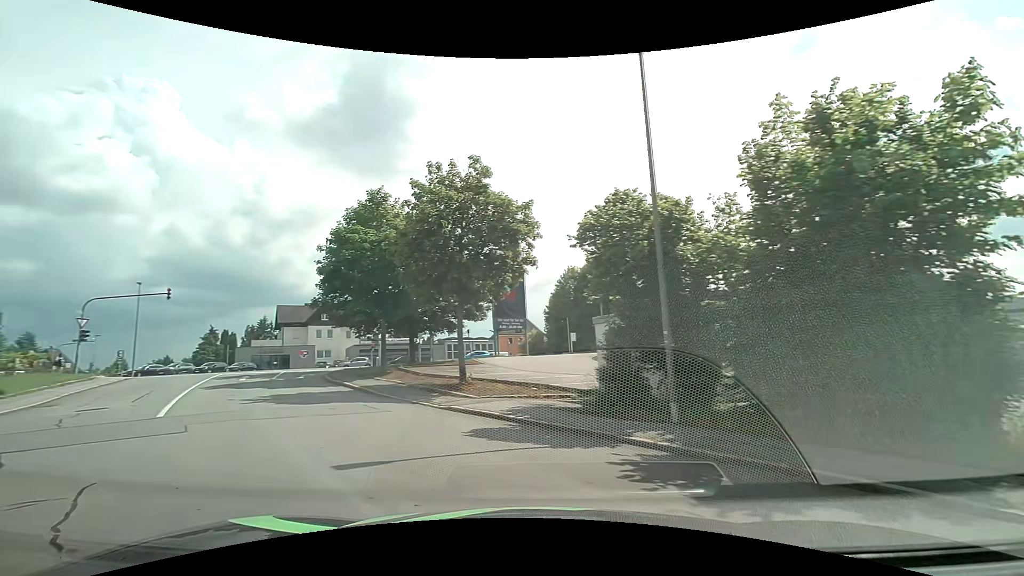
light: Day
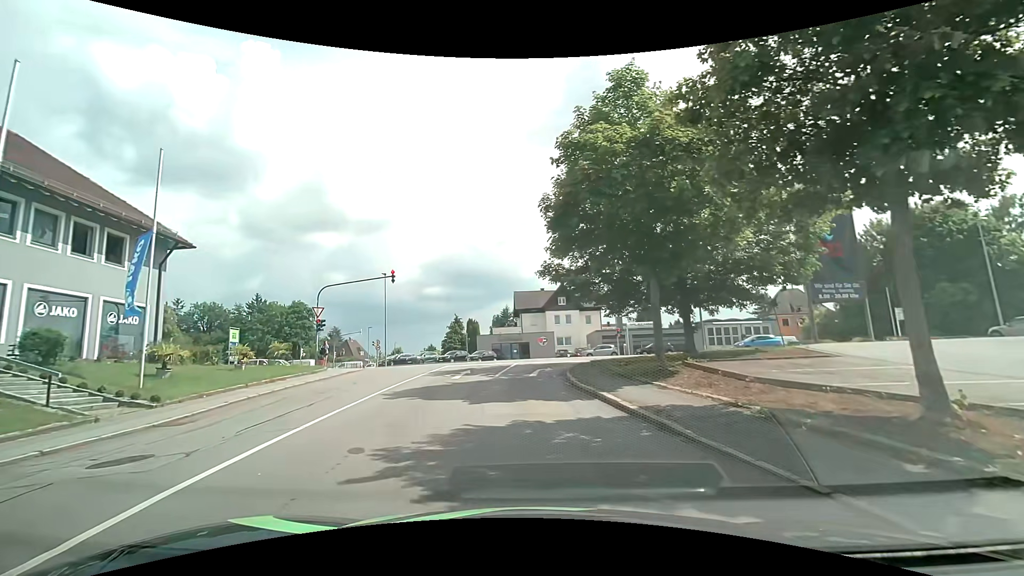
(-3.6, +10.6) m; -28°
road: residential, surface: asphalt
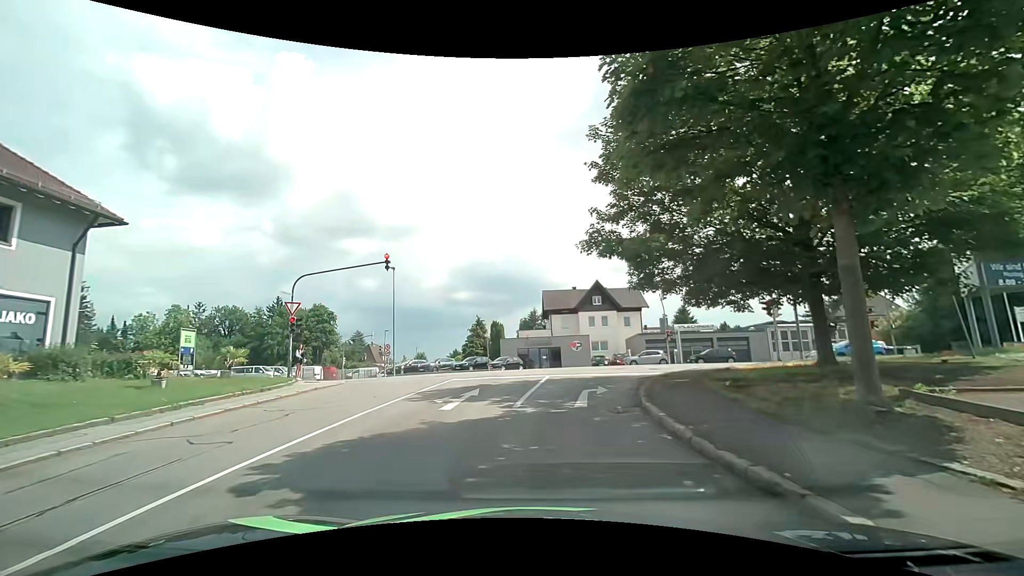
(-0.3, +7.8) m; -2°
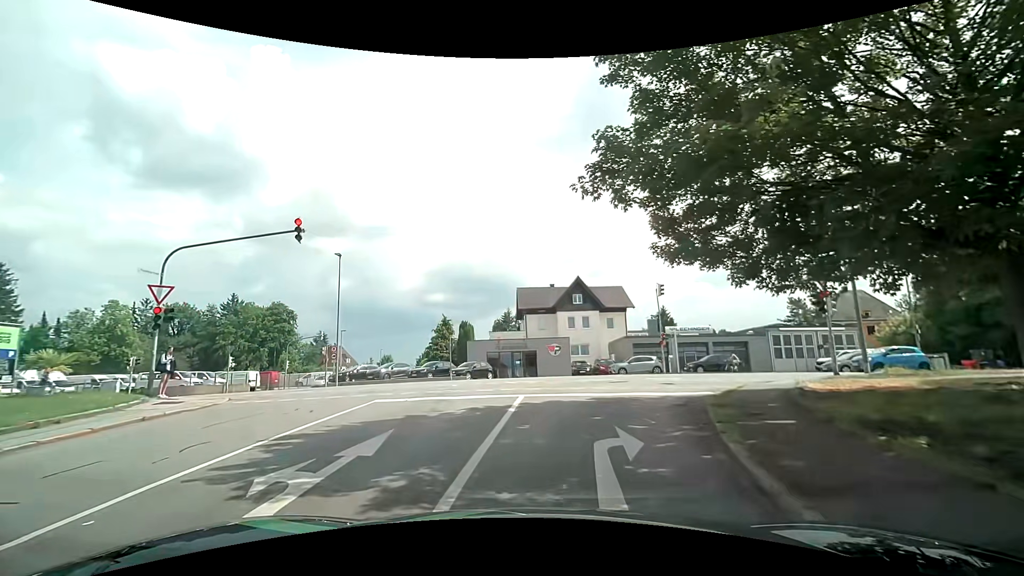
(0.0, +7.1) m; +1°
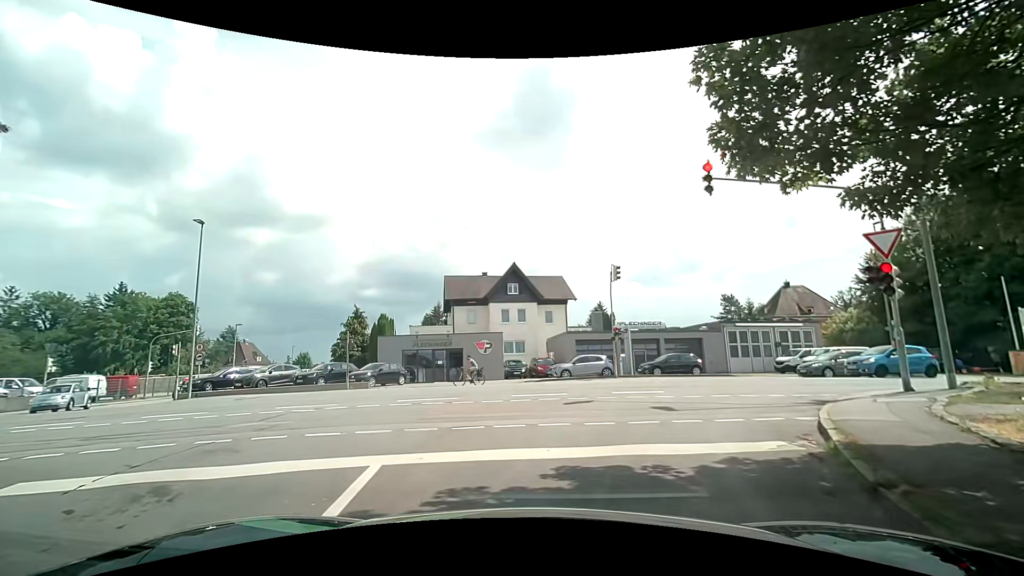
(+0.6, +7.6) m; +8°
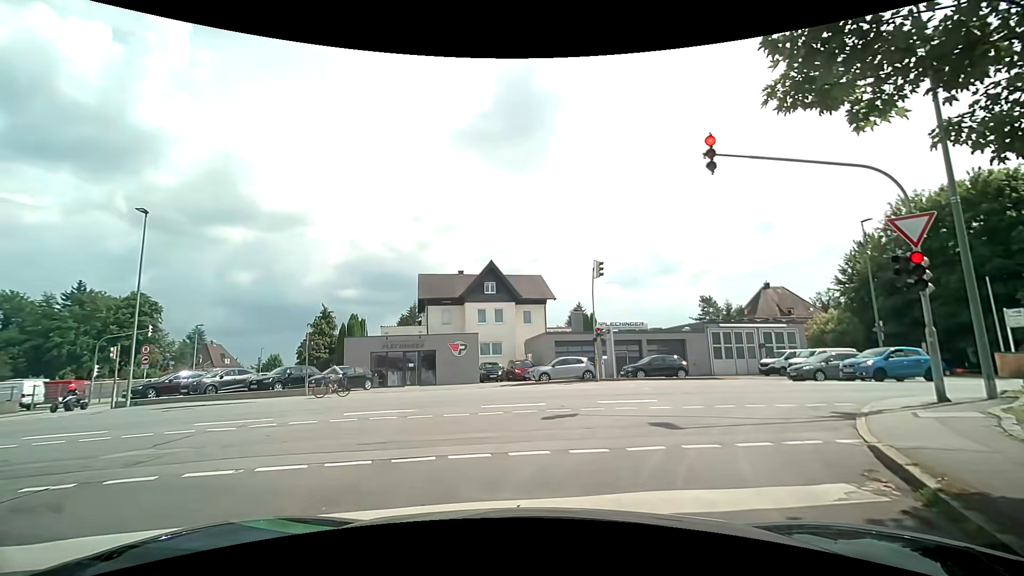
(+0.1, +2.0) m; +2°
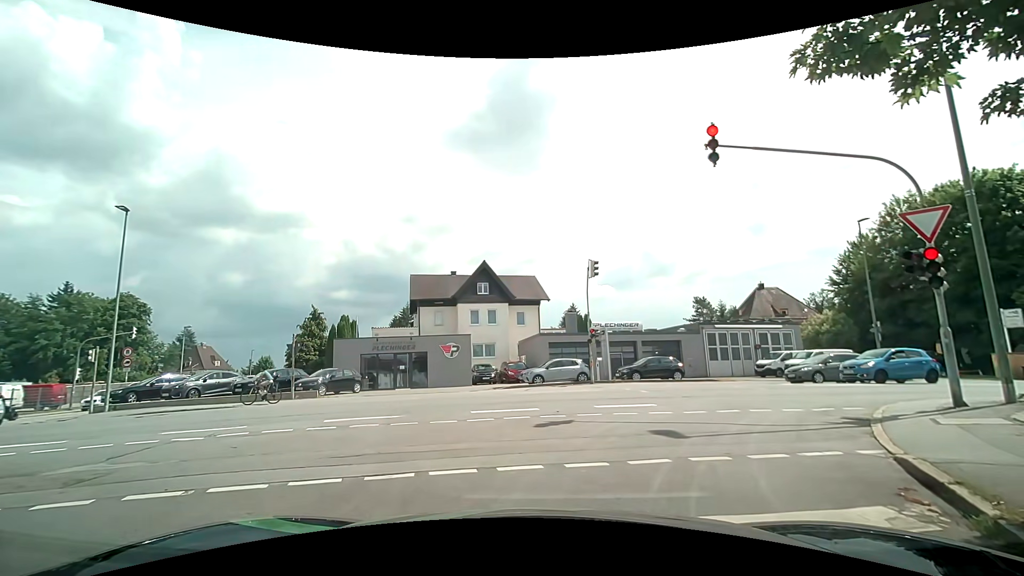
(0.0, +0.6) m; 0°
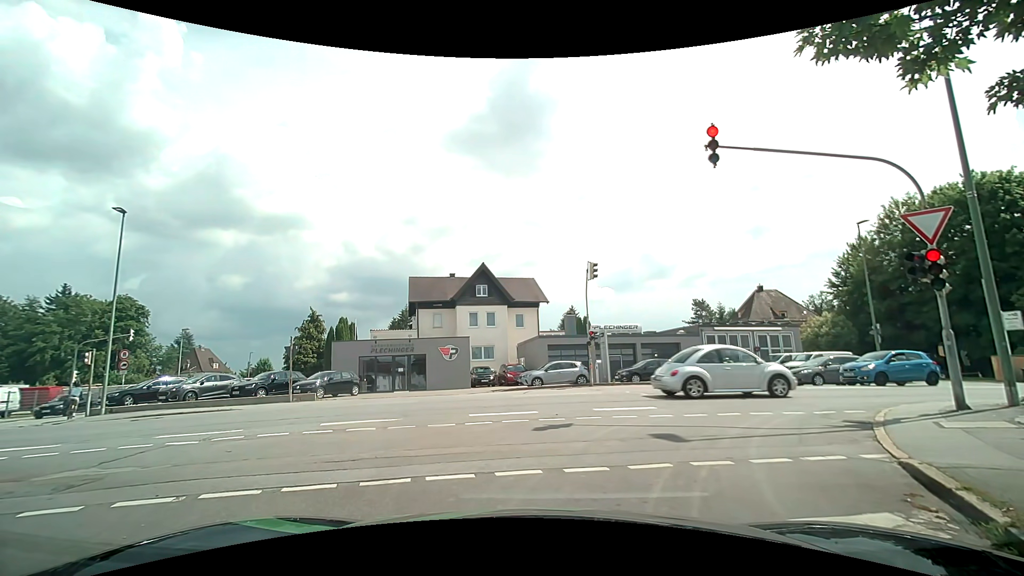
(0.0, +0.3) m; 0°
(+2, +10) (+9, +17) (+19, +19) (+28, +21) (+38, +23) (+48, +25) (+58, +27) (+68, +29) (+77, +31) (+87, +33) m
